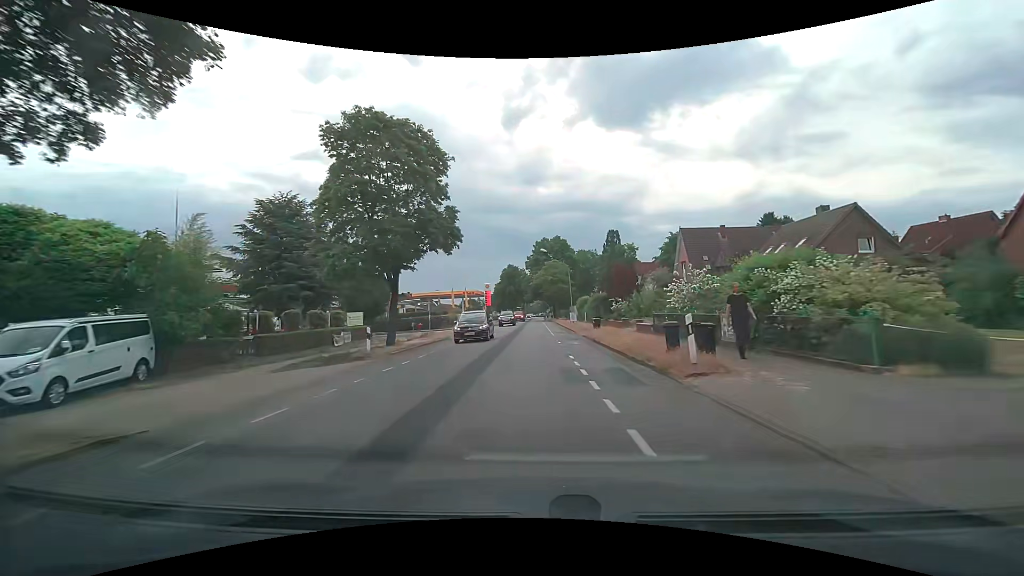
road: secondary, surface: asphalt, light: Day
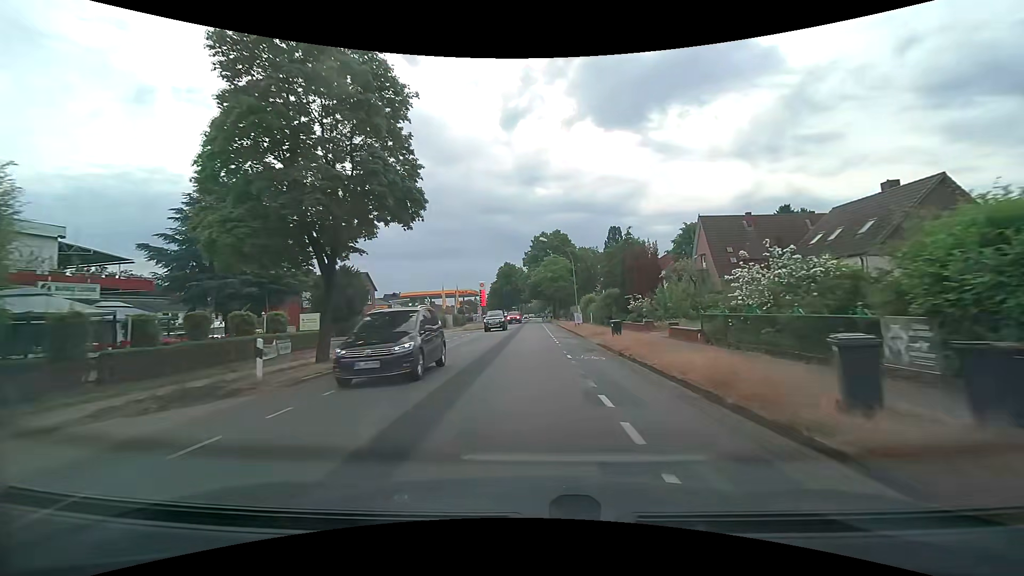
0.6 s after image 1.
(0.0, +7.7) m; 0°
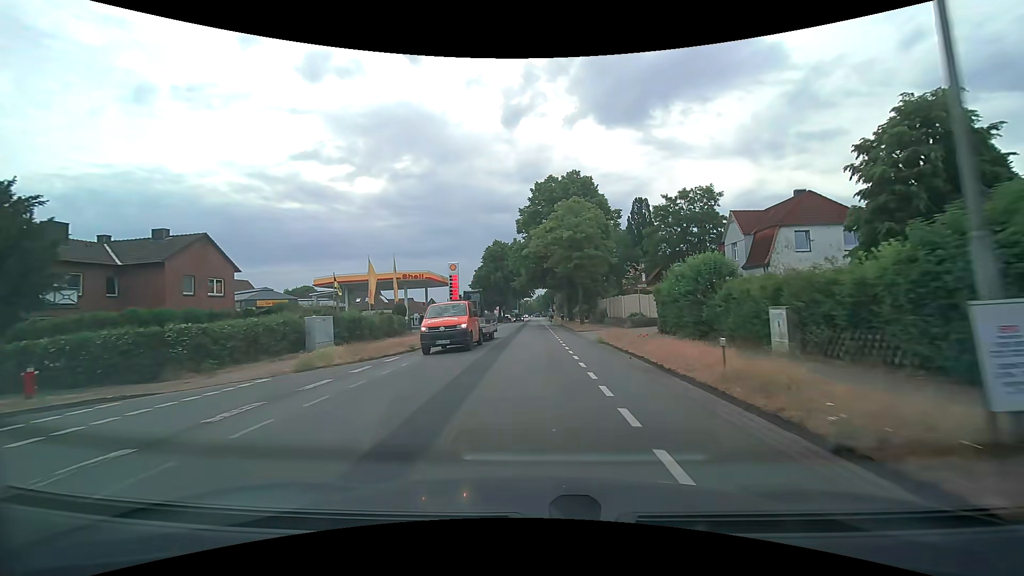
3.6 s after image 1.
(-0.3, +37.5) m; 0°
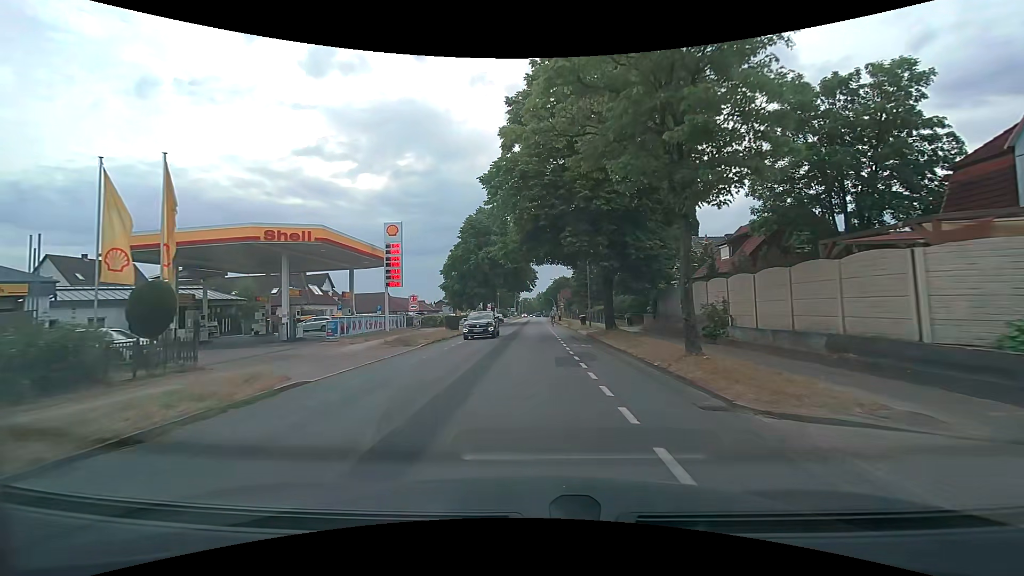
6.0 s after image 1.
(-0.1, +28.3) m; 0°
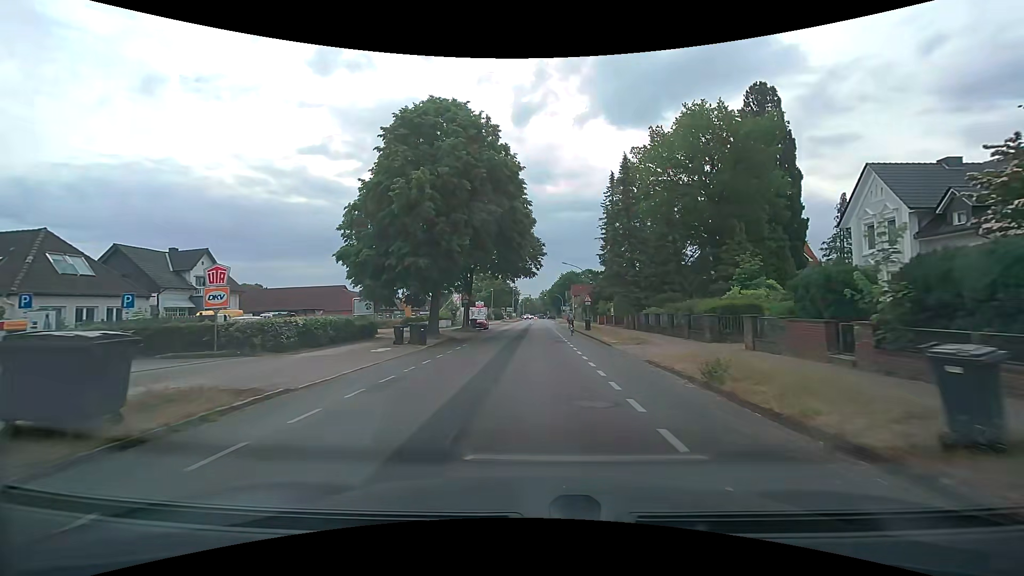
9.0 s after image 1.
(-0.3, +33.4) m; -1°
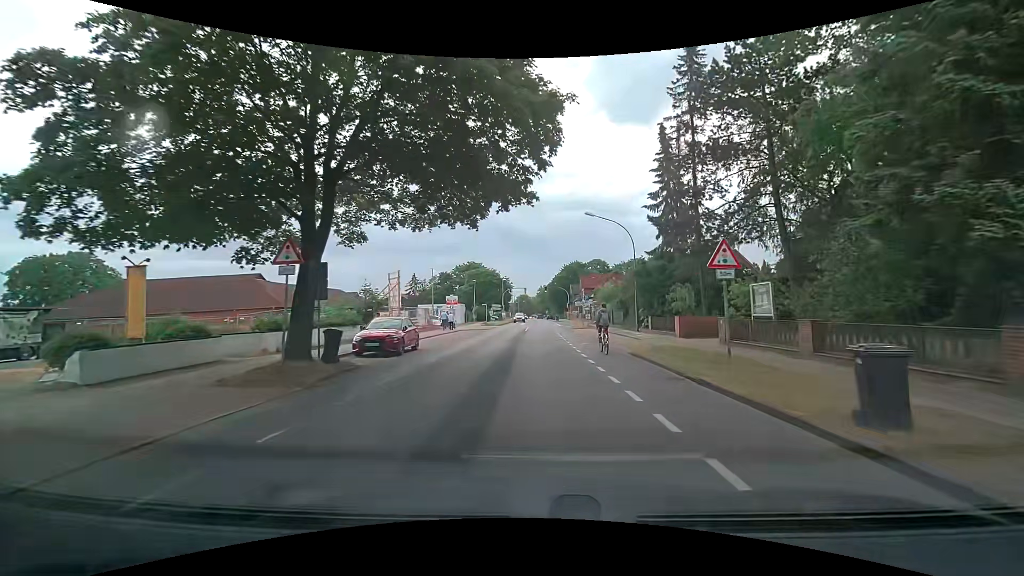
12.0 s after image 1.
(+0.2, +31.4) m; +1°
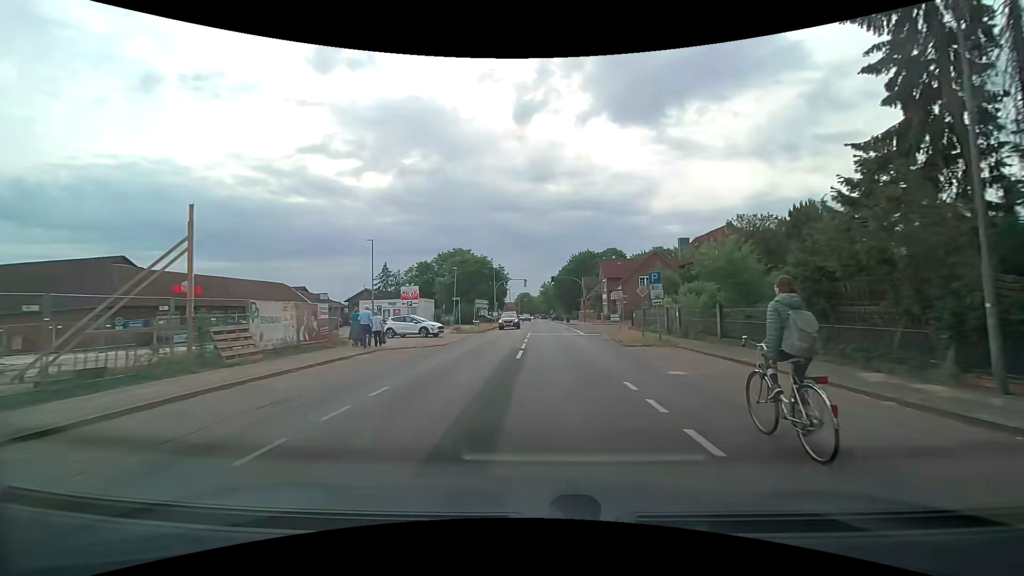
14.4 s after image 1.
(-0.1, +25.2) m; 0°
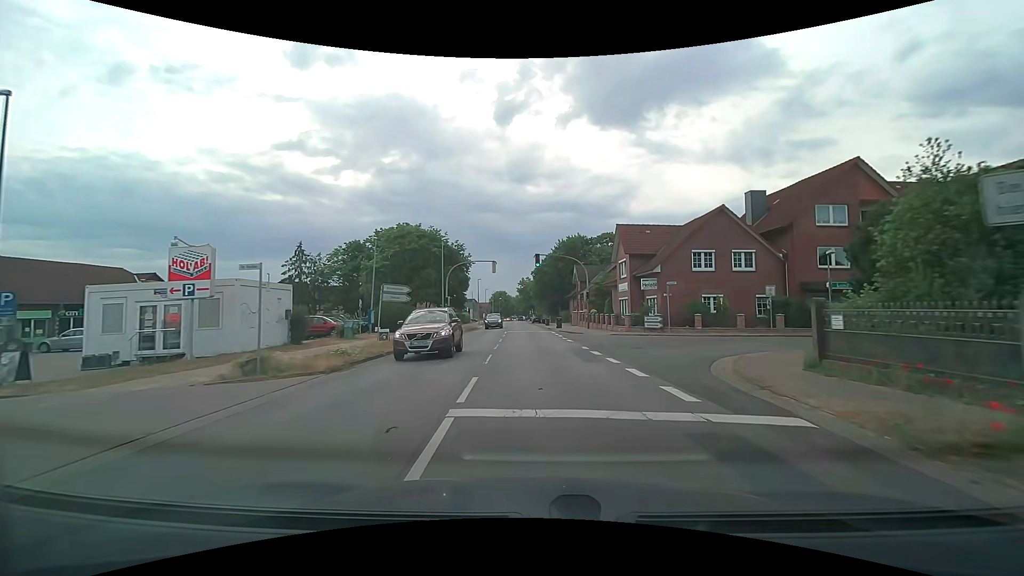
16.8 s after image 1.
(+0.4, +26.9) m; +3°
(0, +10) (0, +20) (0, +30) (0, +40) (-1, +50) (-1, +60) (-1, +70) (-2, +80) (-2, +90) (-3, +100) m
